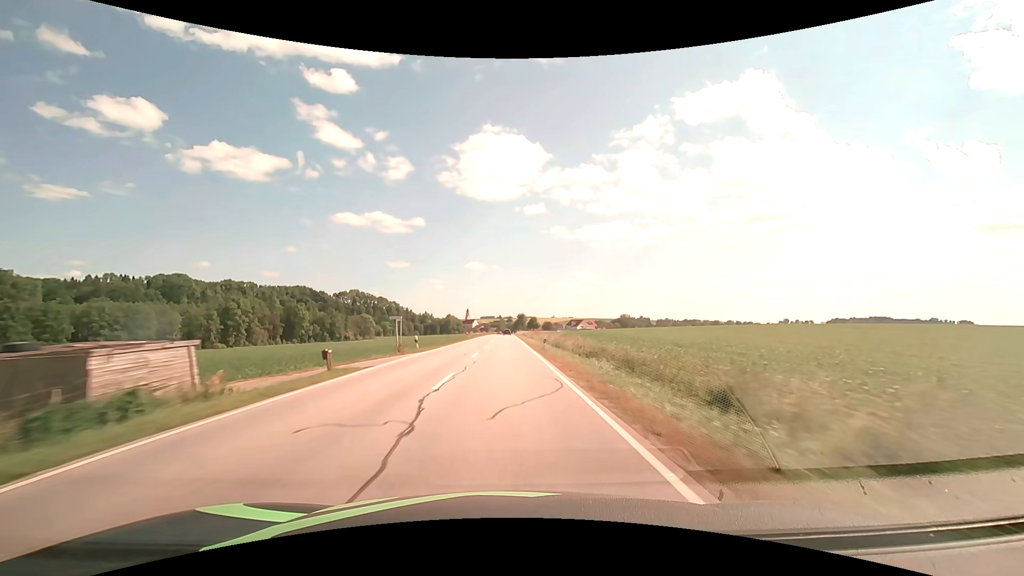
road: secondary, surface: asphalt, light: Day
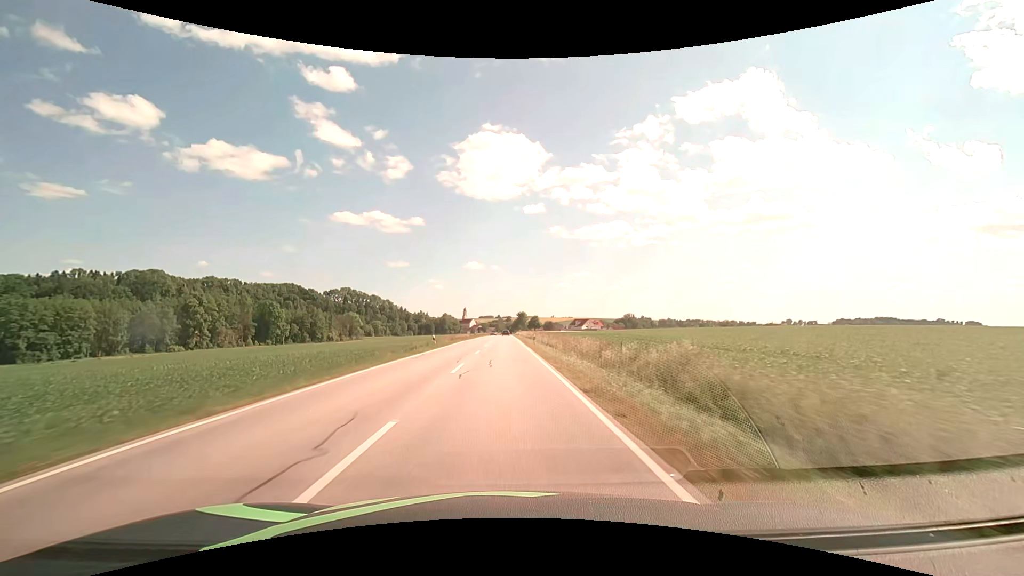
(0.0, +31.7) m; 0°
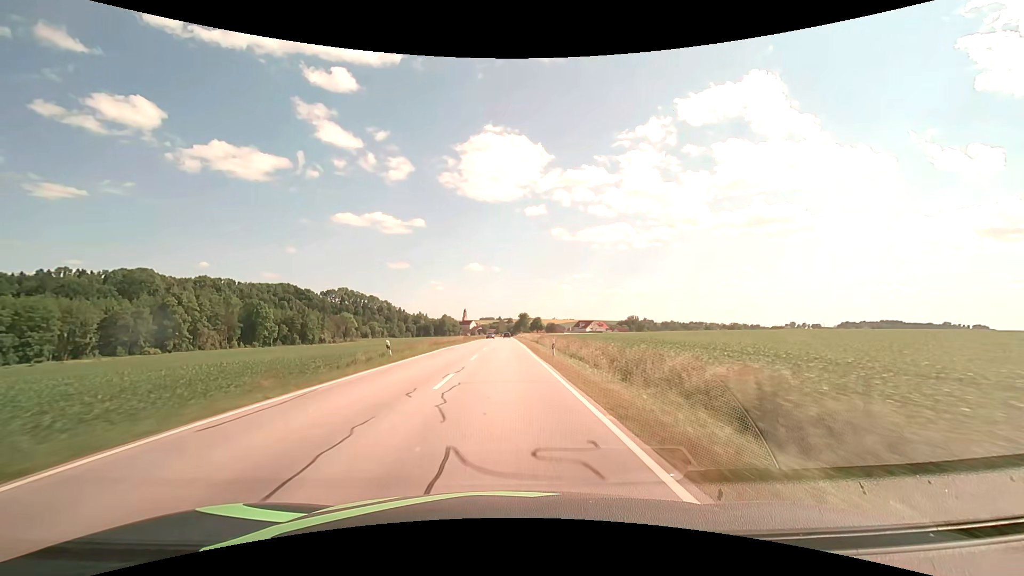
(0.0, +15.8) m; 0°
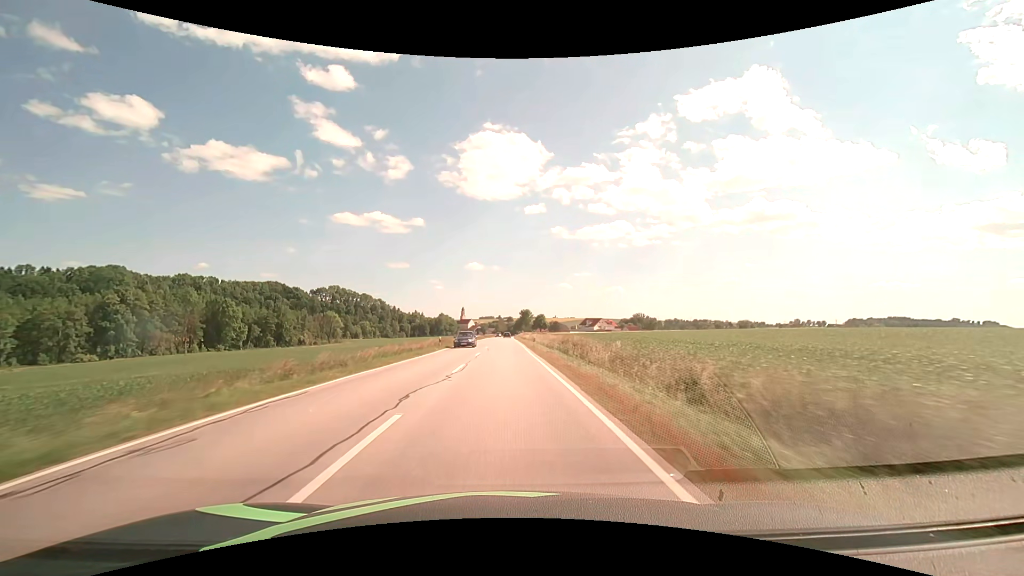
(+0.1, +31.7) m; 0°
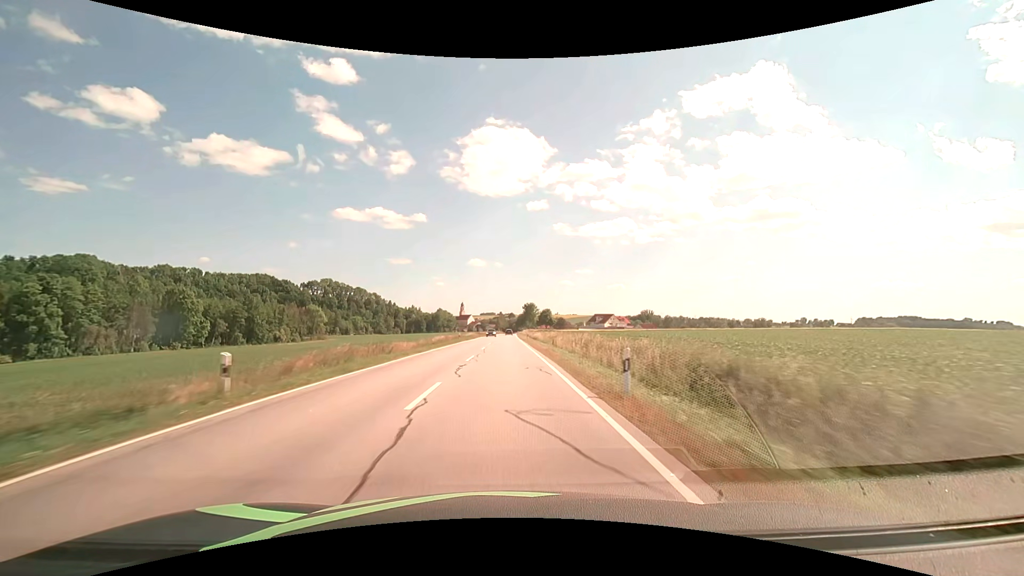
(-0.1, +31.7) m; 0°
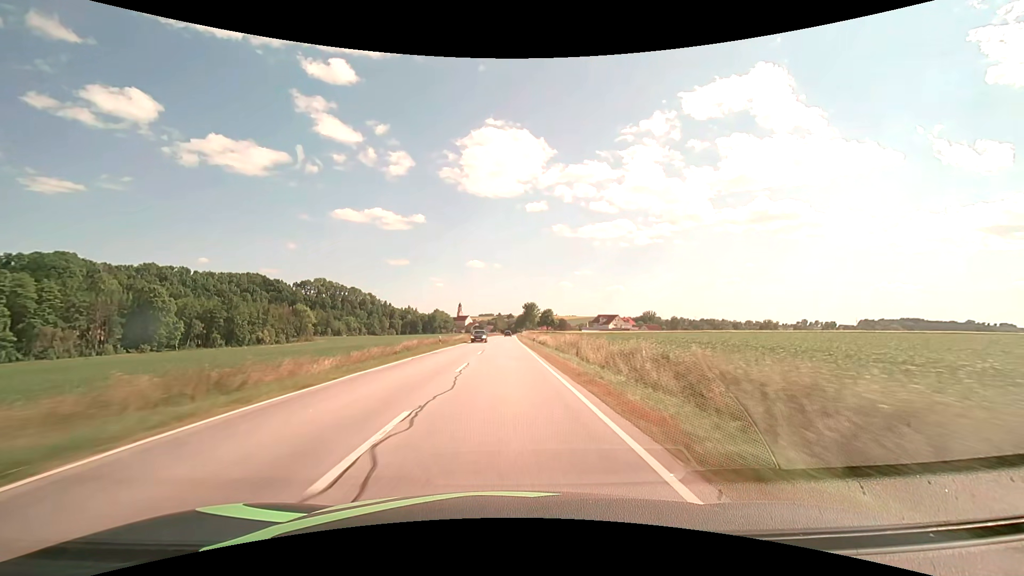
(0.0, +15.9) m; 0°
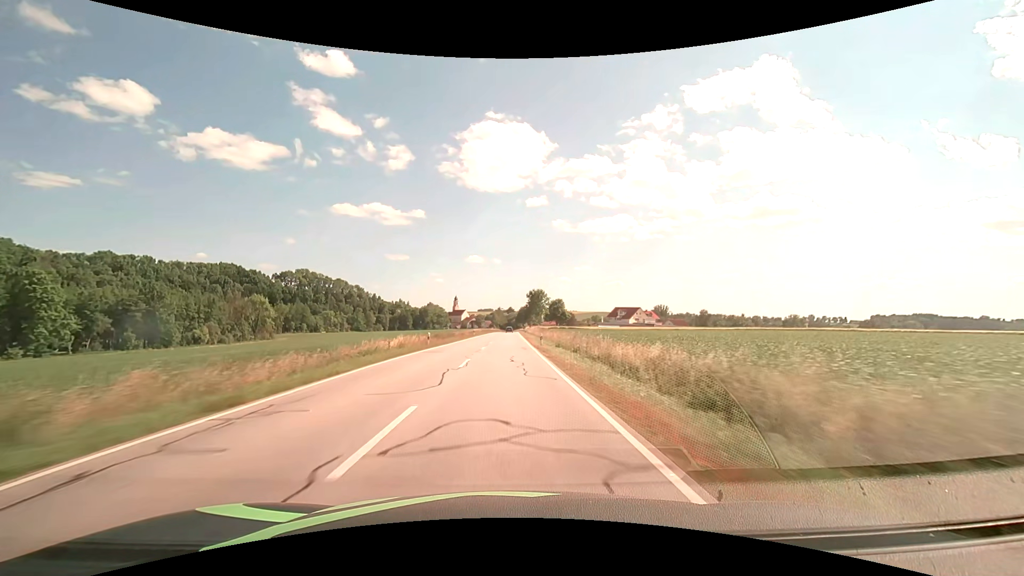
(+0.1, +47.6) m; 0°
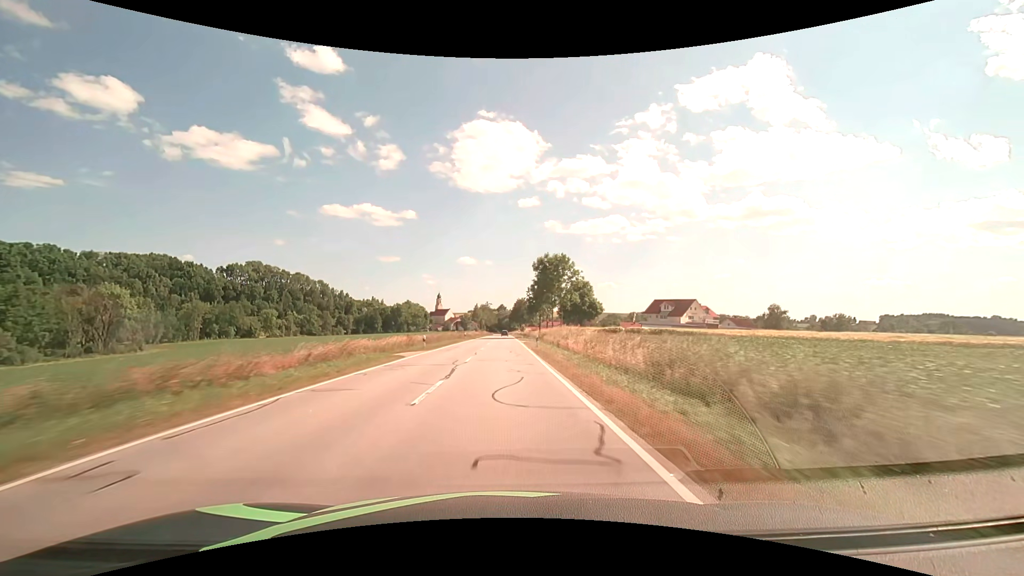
(+0.7, +79.3) m; +1°
(0, +10) (0, +20) (0, +30) (0, +40) (0, +50) (0, +60) (0, +70) (0, +80) (0, +90) (0, +100) m
